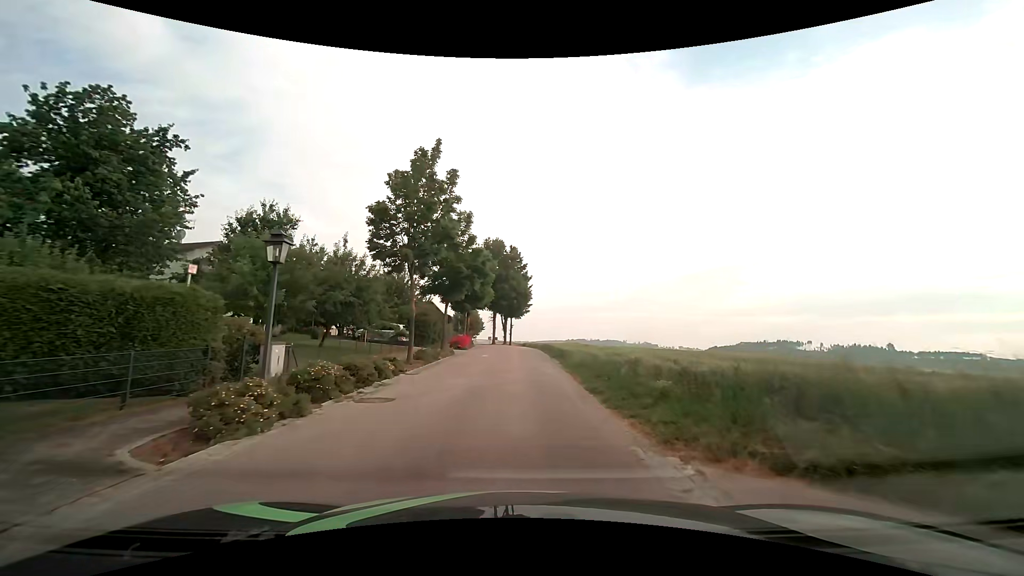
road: tertiary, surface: asphalt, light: Day
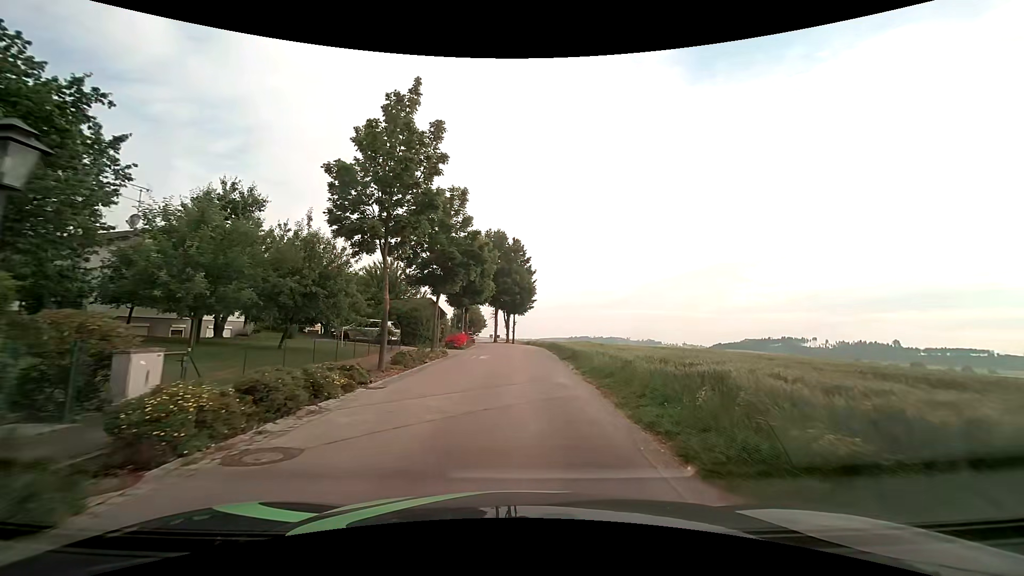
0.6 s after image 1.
(0.0, +4.6) m; 0°
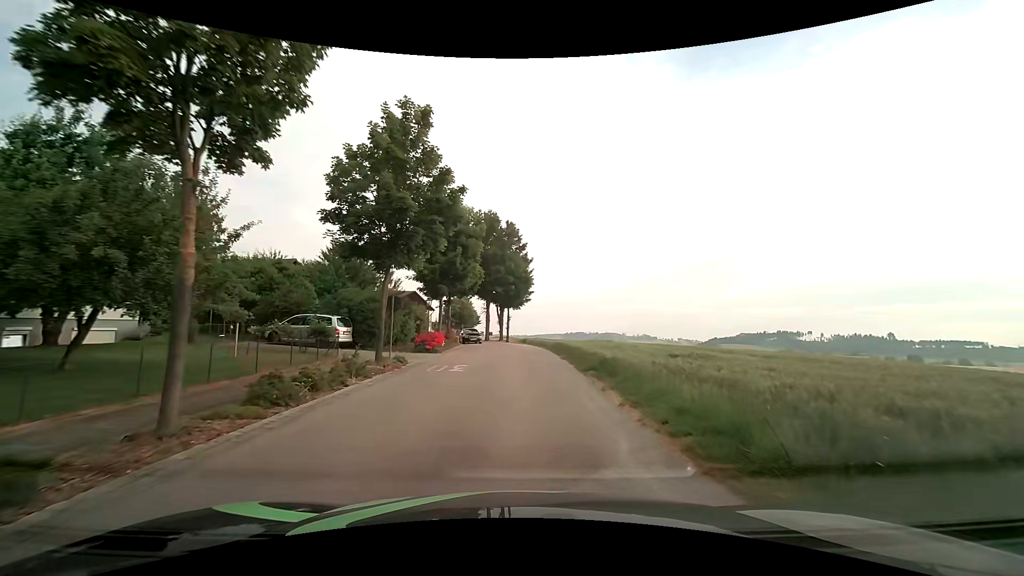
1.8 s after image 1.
(0.0, +9.2) m; 0°
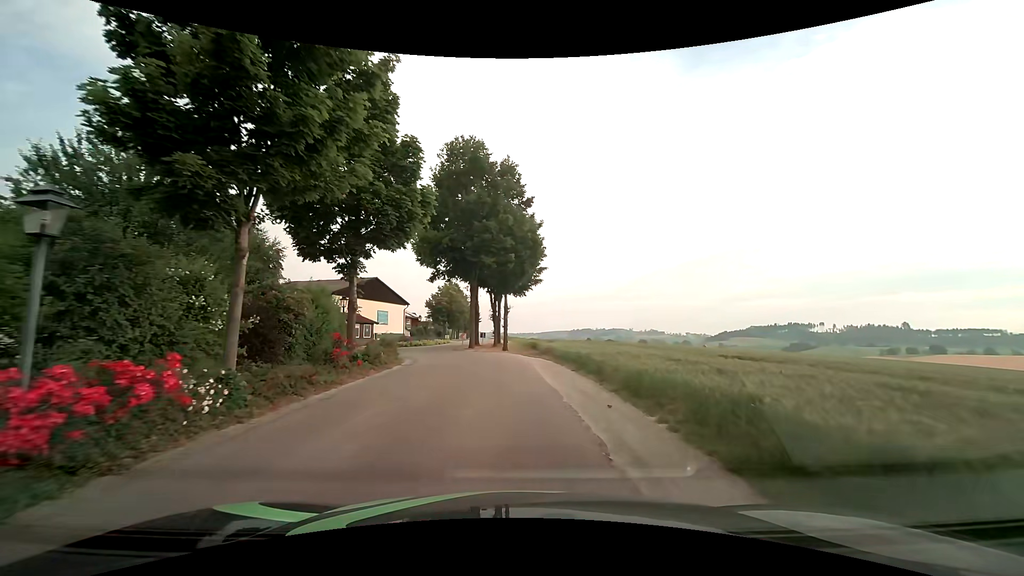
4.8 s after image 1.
(+0.3, +22.7) m; 0°
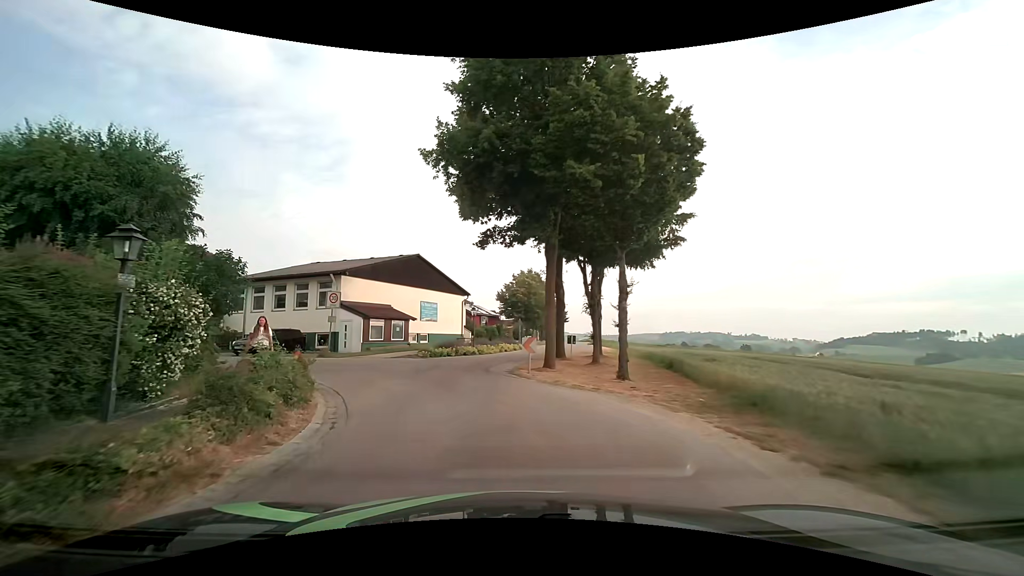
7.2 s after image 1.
(-1.0, +18.1) m; -10°
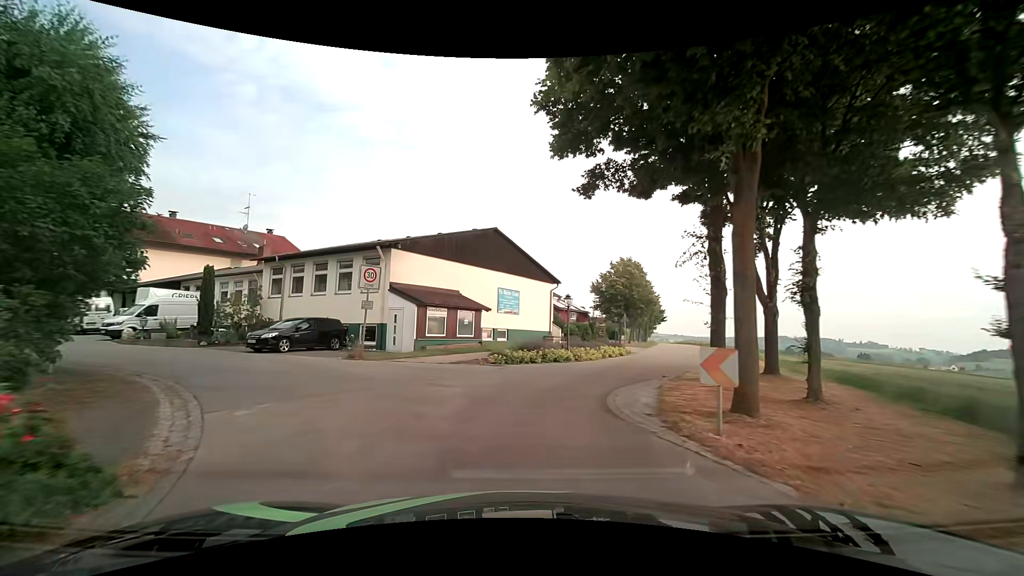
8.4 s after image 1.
(-0.8, +9.0) m; -10°
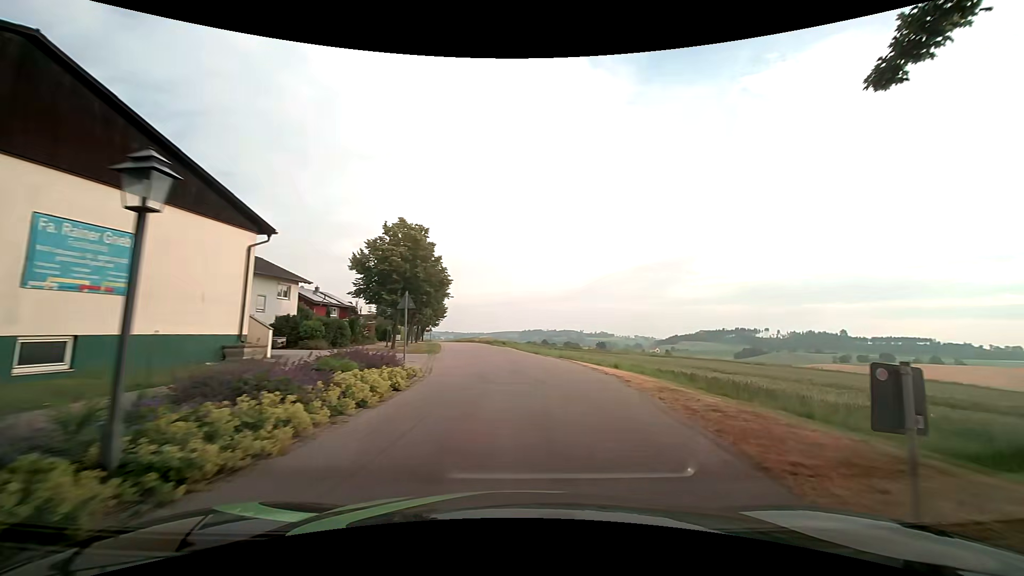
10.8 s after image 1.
(+2.6, +17.7) m; +24°
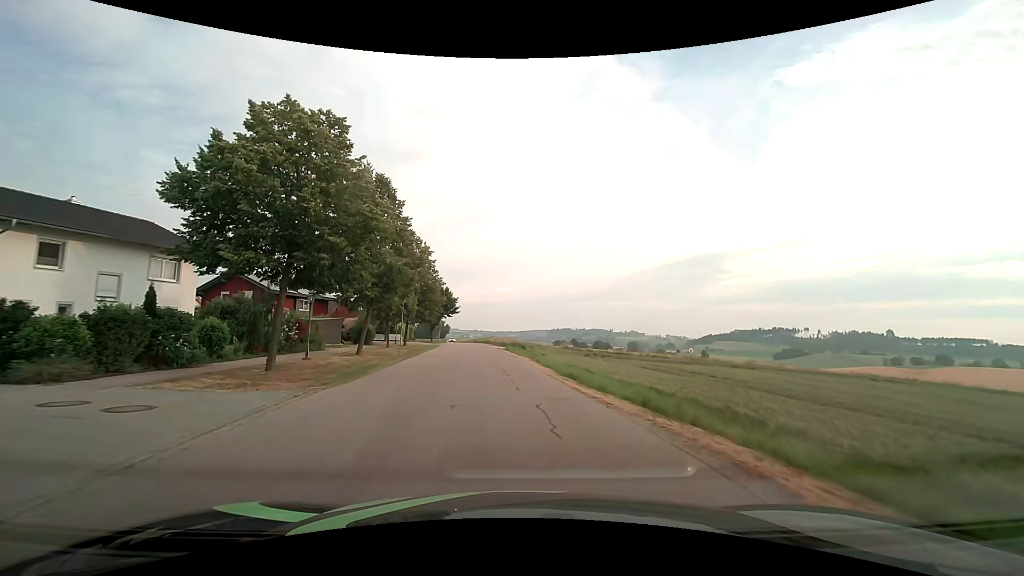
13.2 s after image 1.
(+1.2, +17.7) m; -1°
(0, +10) (-1, +20) (-2, +30) (-3, +40) (-4, +50) (-5, +60) (-7, +70) (-8, +80) (-9, +89) (-11, +99) m
